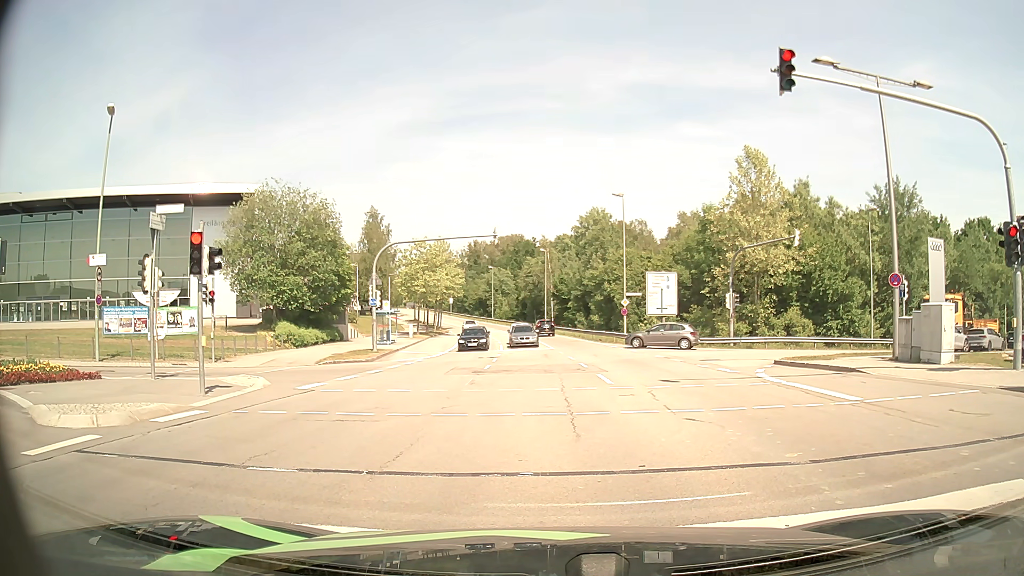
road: secondary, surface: asphalt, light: Day
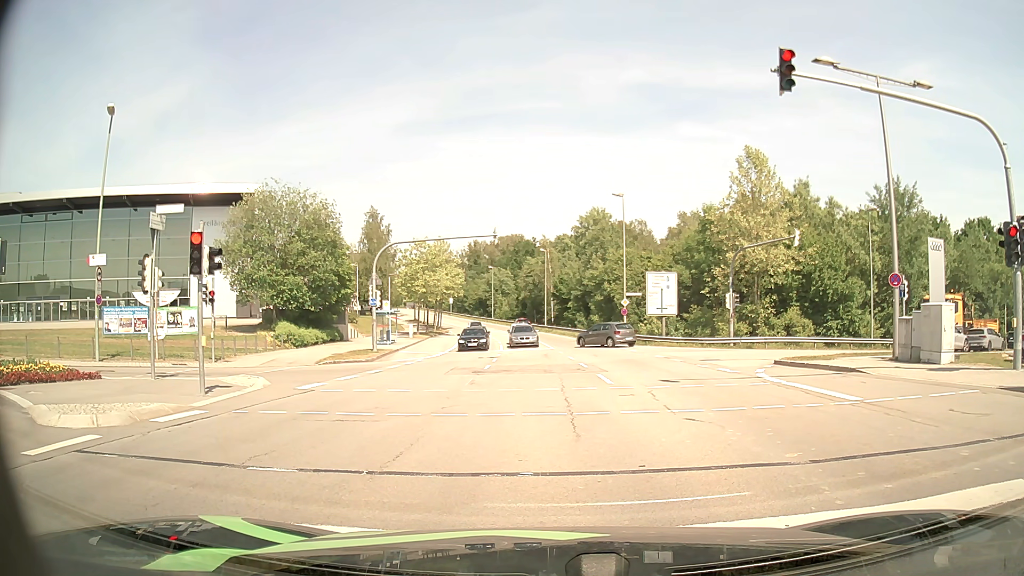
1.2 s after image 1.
(0.0, 0.0) m; 0°
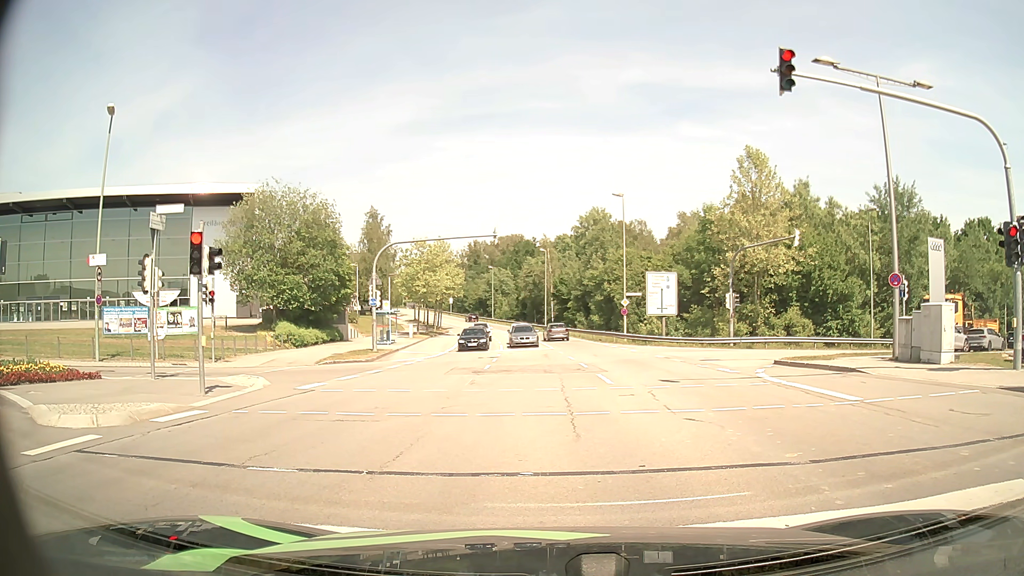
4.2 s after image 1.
(0.0, 0.0) m; 0°
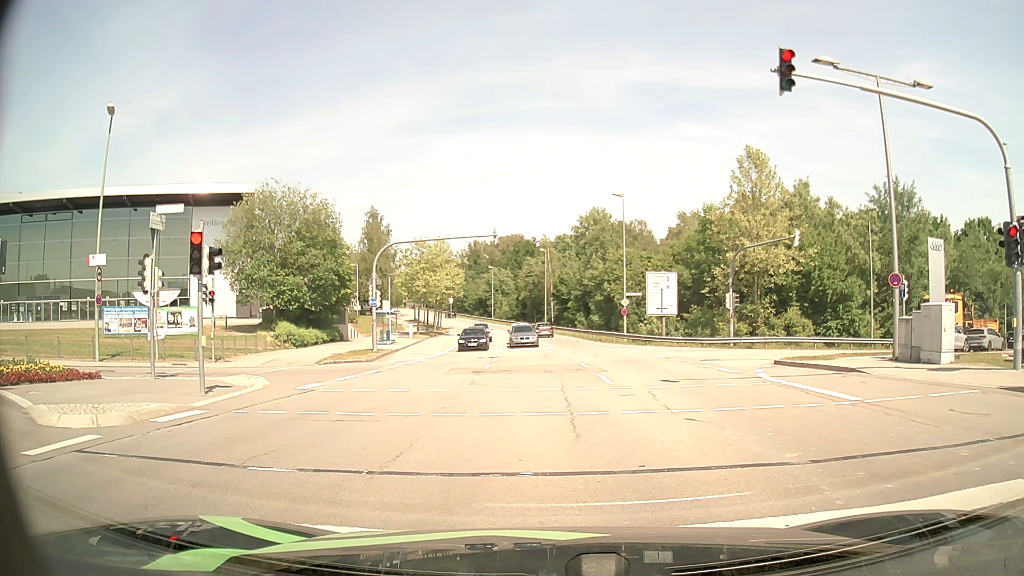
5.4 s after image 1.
(0.0, 0.0) m; 0°
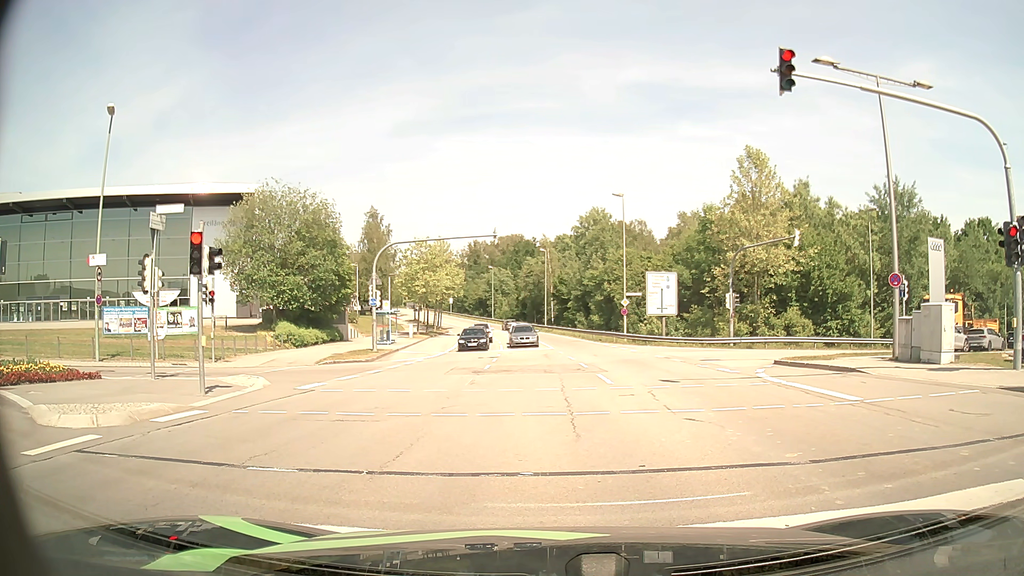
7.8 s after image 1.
(0.0, 0.0) m; 0°
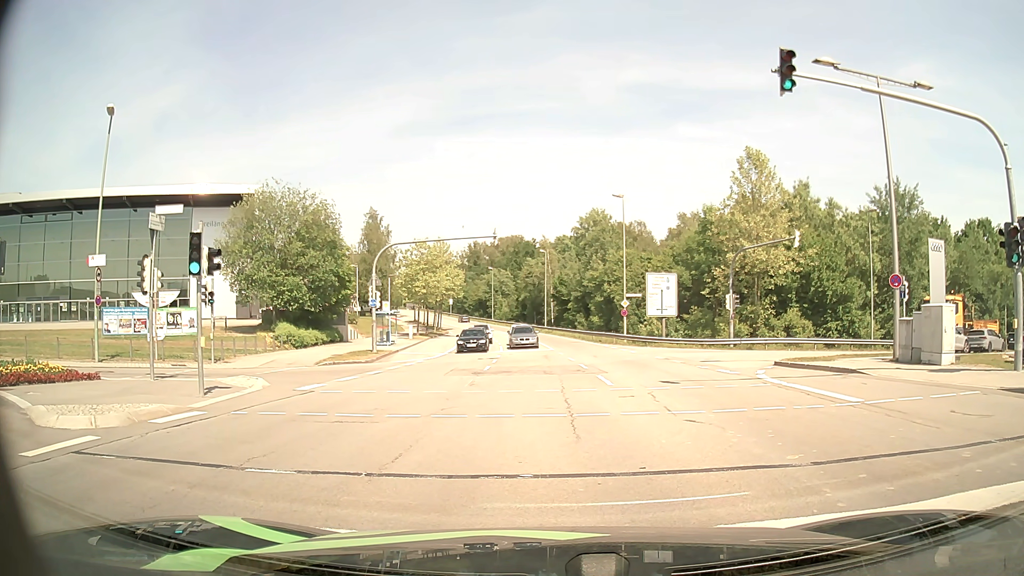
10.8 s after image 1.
(0.0, 0.0) m; 0°
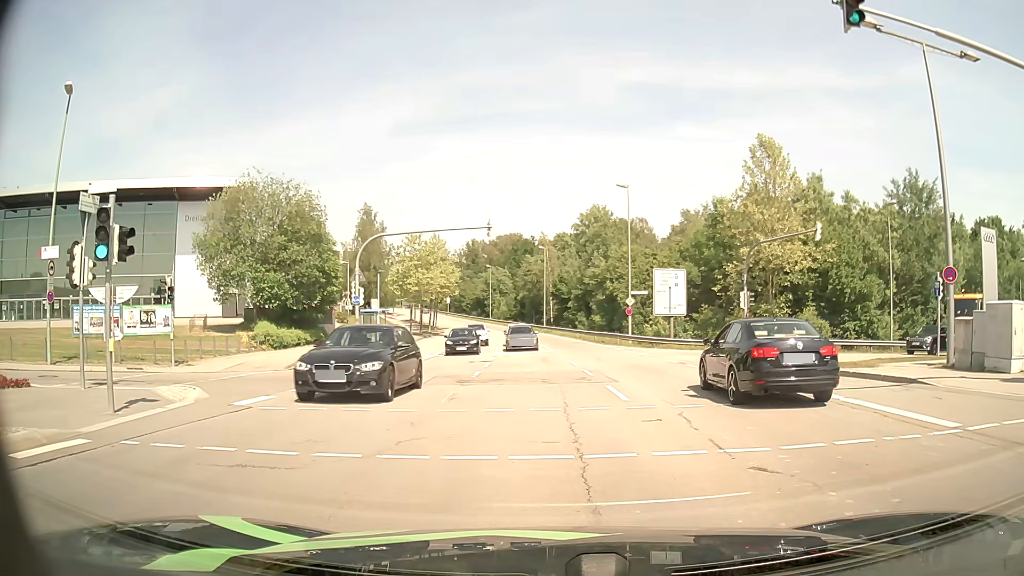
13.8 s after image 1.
(0.0, +3.3) m; +1°
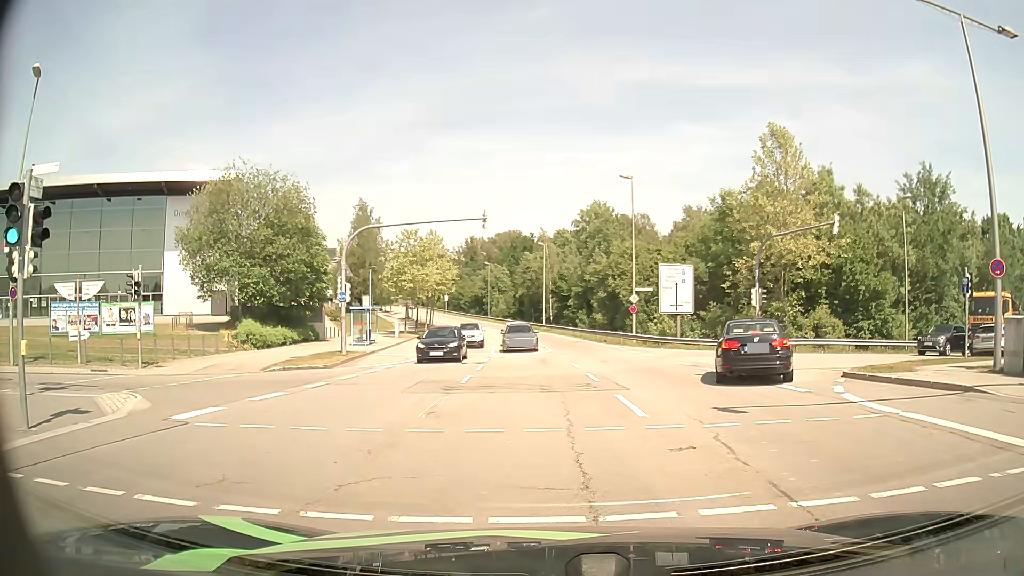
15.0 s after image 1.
(0.0, +2.3) m; -2°
(0, +10) (-4, +18) (-14, +17) (-23, +12) (-31, +7) (-40, +2) (-49, -3) (-58, -8) (-66, -13) (-75, -17) m
